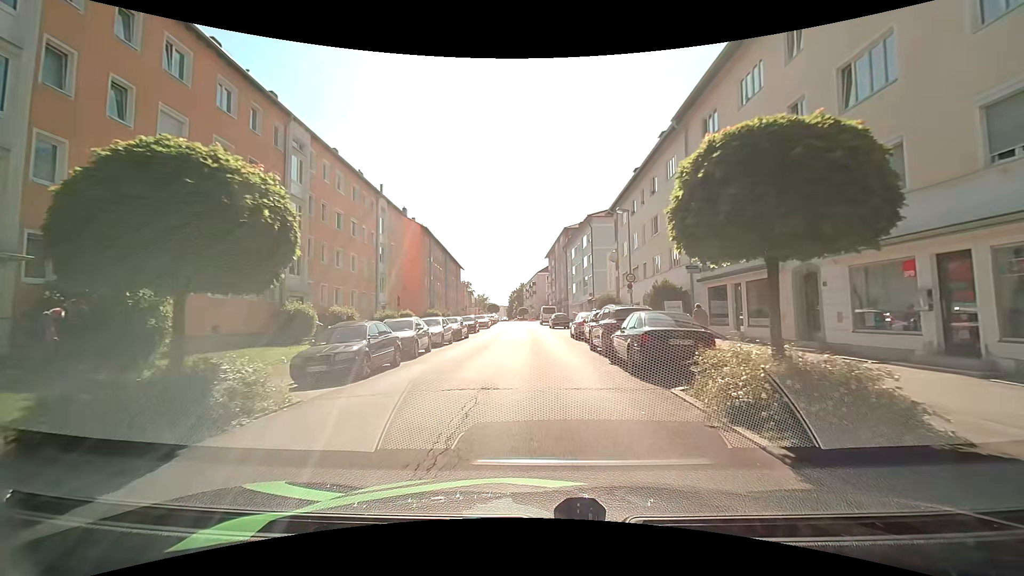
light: Day
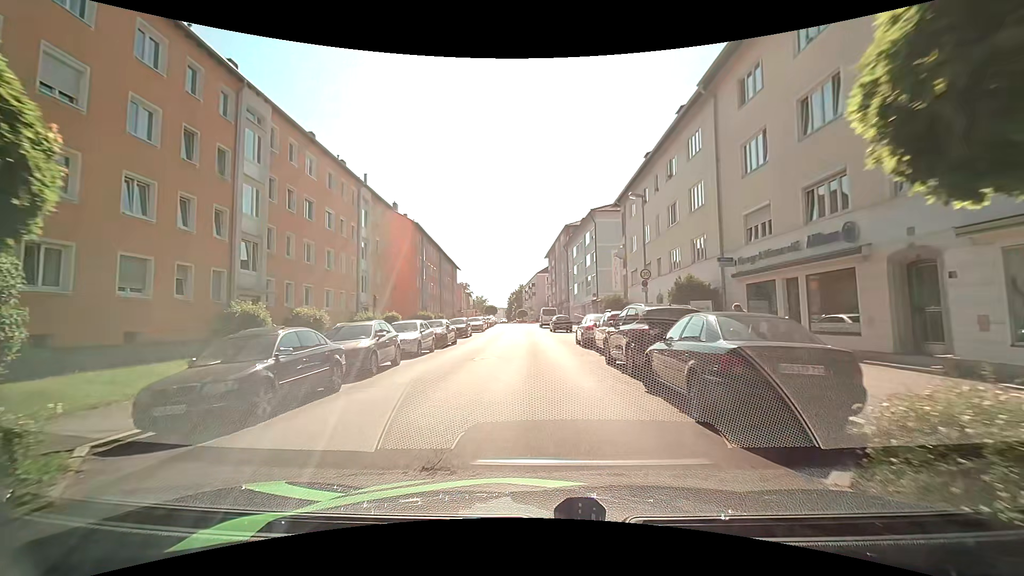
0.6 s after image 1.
(+0.1, +4.6) m; +1°
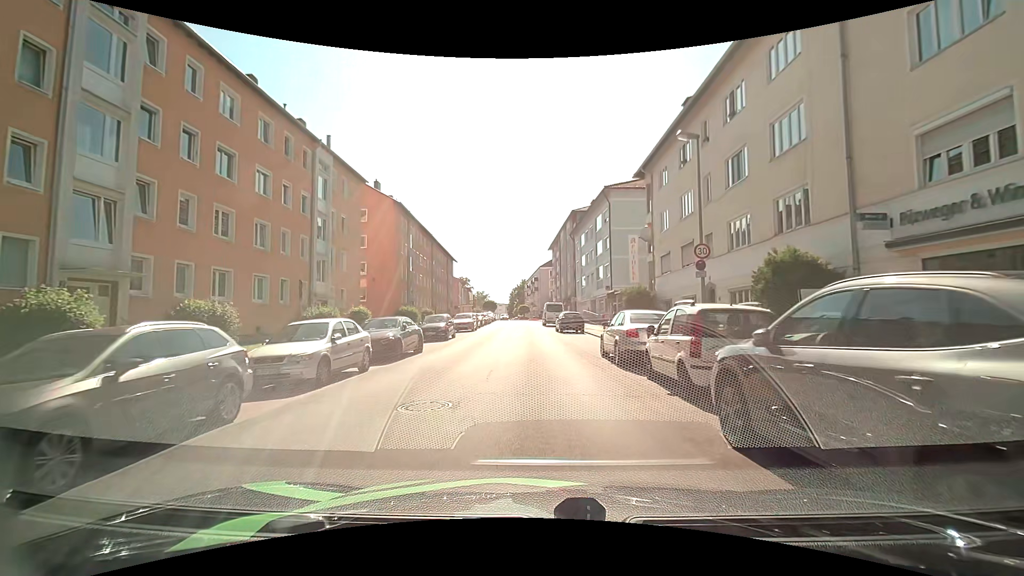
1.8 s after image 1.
(0.0, +8.8) m; -1°
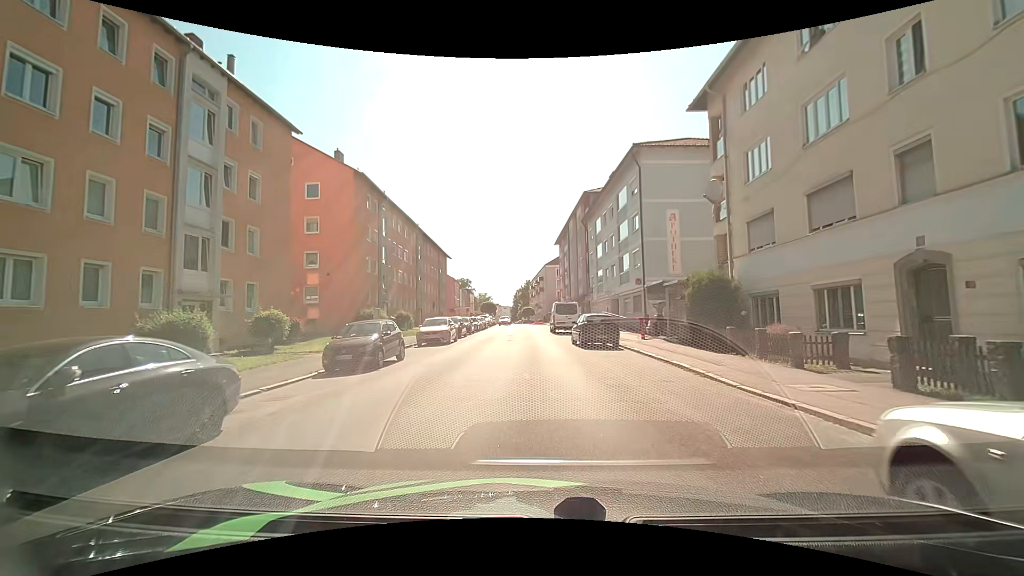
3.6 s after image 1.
(0.0, +12.5) m; 0°
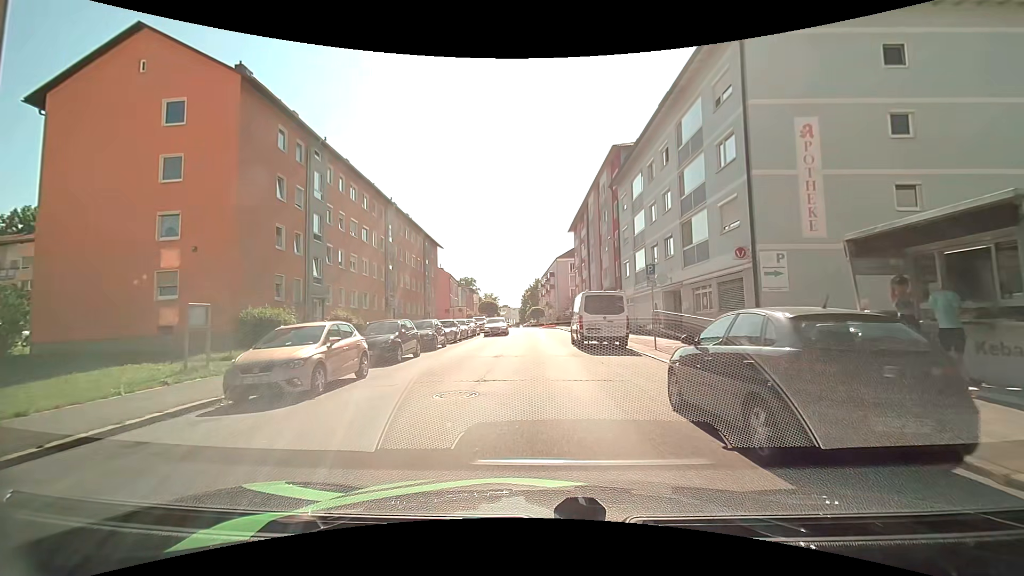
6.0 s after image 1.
(-0.1, +16.6) m; 0°
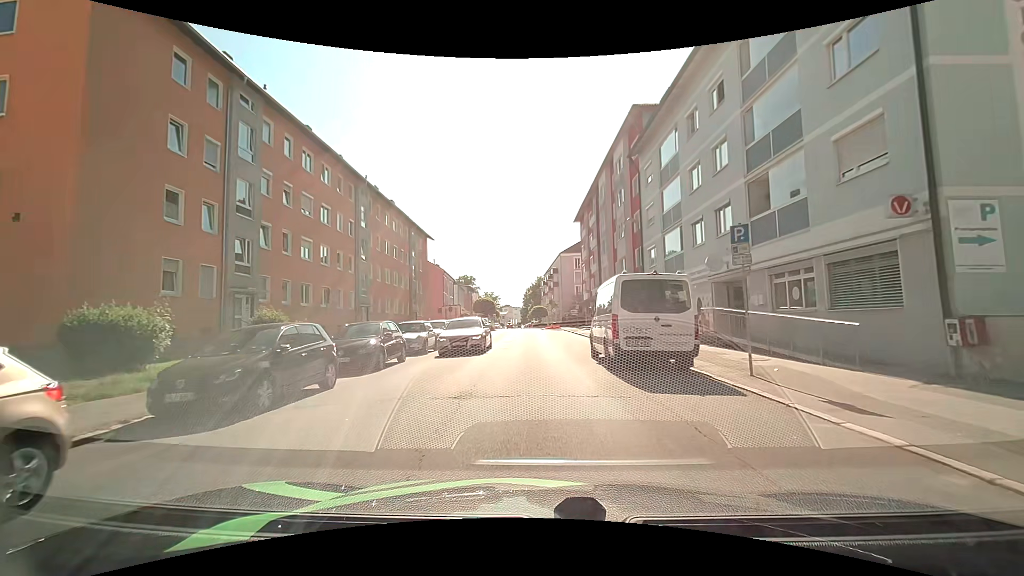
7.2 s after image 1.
(-0.1, +8.3) m; 0°
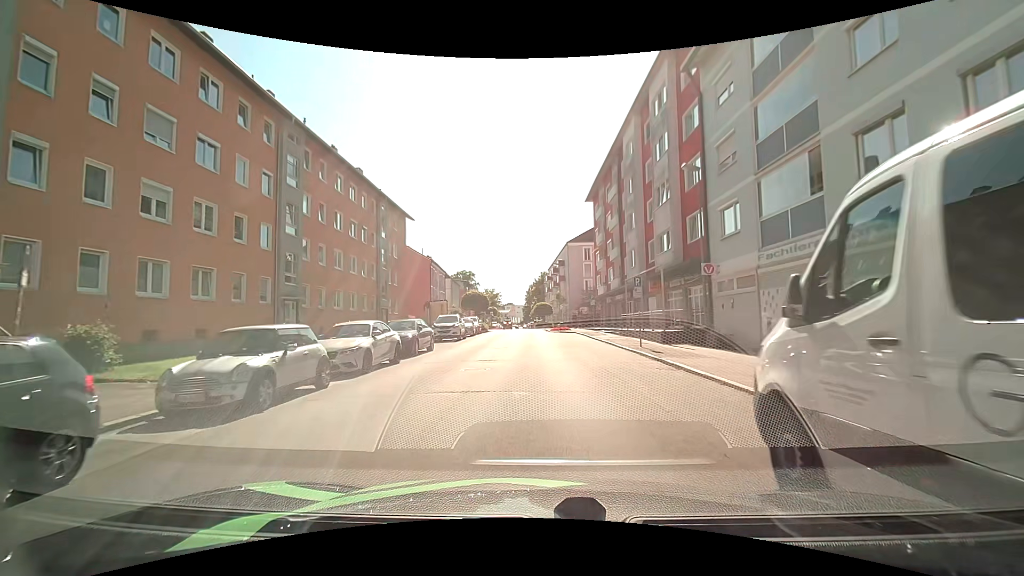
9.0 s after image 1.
(-0.3, +12.5) m; -2°
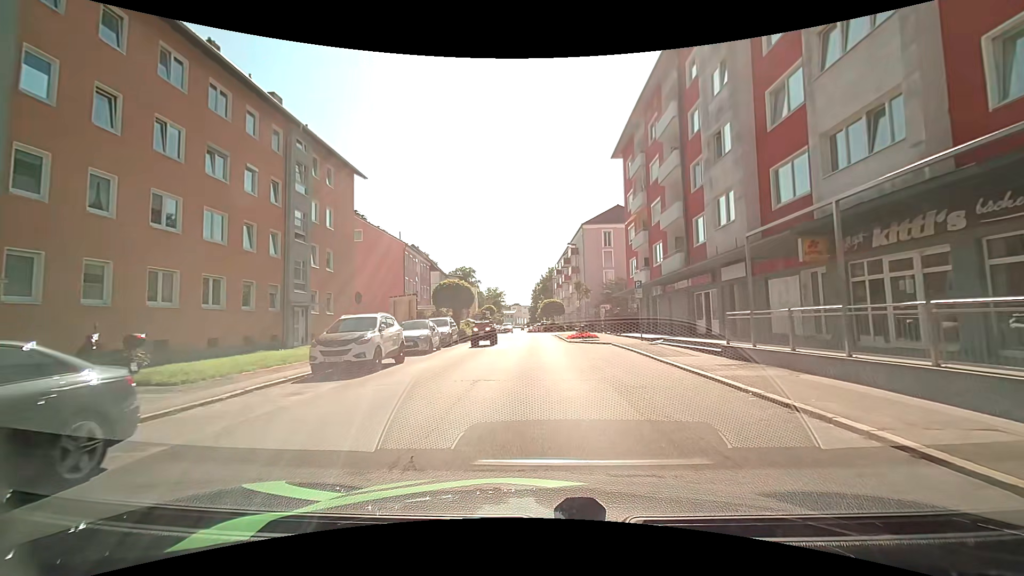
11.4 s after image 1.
(-0.1, +17.2) m; 0°
(0, +10) (0, +20) (0, +30) (-1, +40) (-1, +50) (-1, +60) (-2, +70) (-3, +80) (-3, +90) (-4, +100) m
